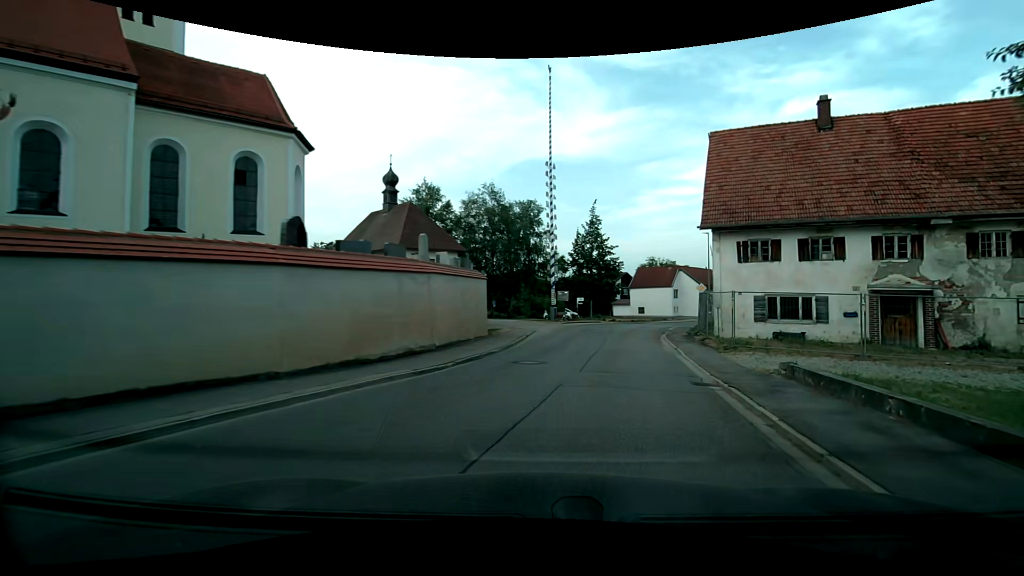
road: secondary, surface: asphalt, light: Day
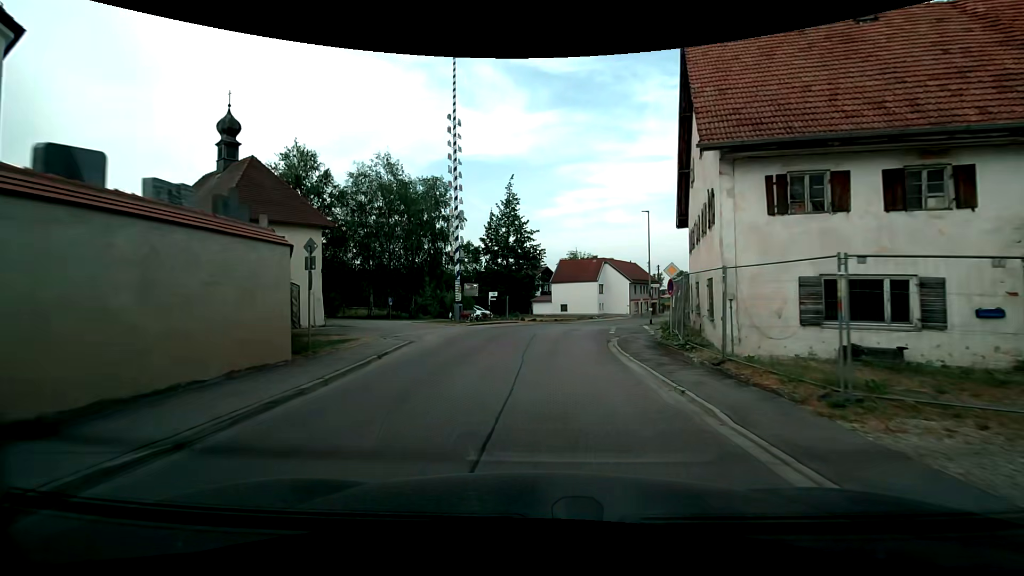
(+1.4, +11.4) m; +10°
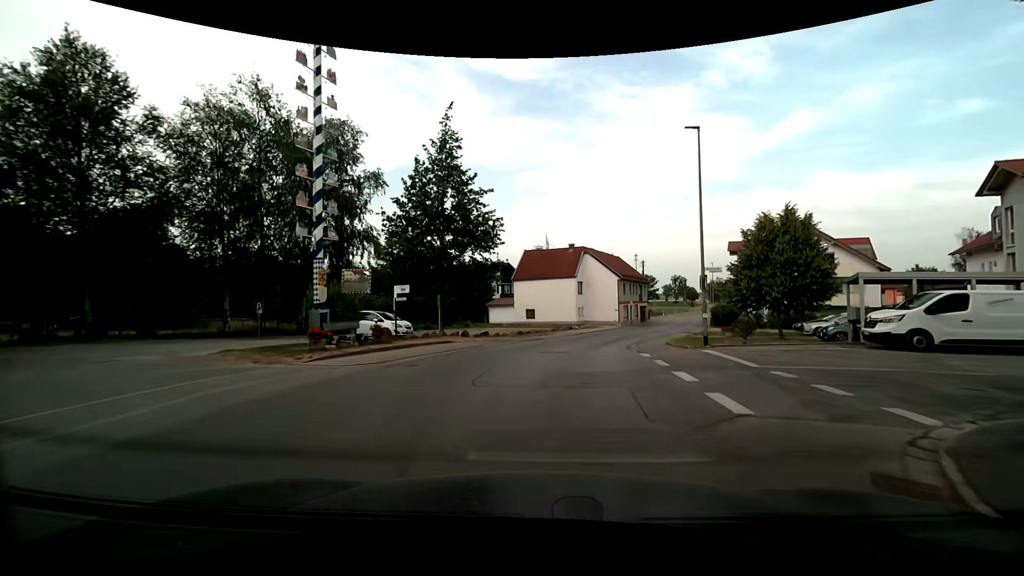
(+0.5, +19.3) m; +3°
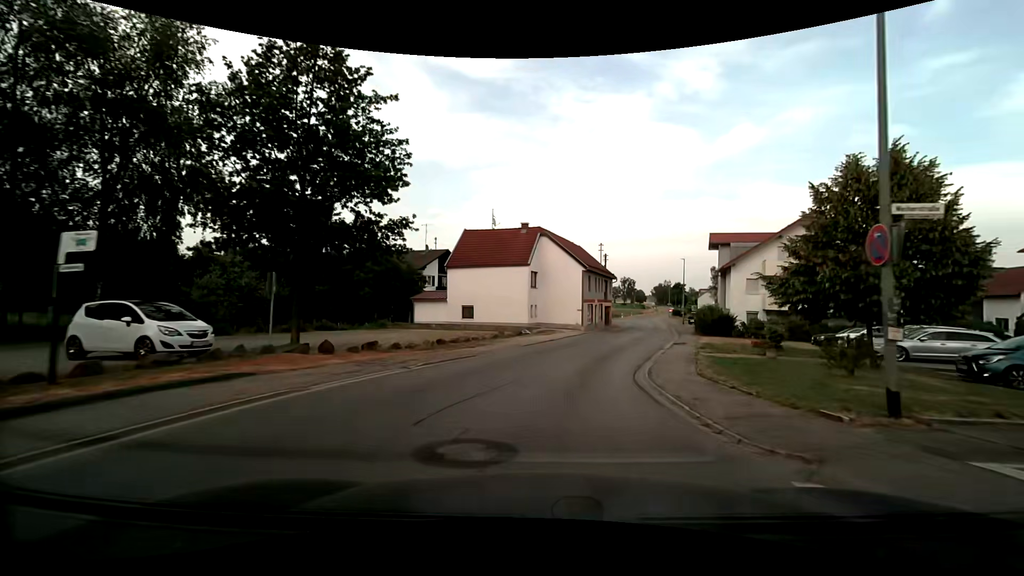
(+0.7, +13.0) m; +7°
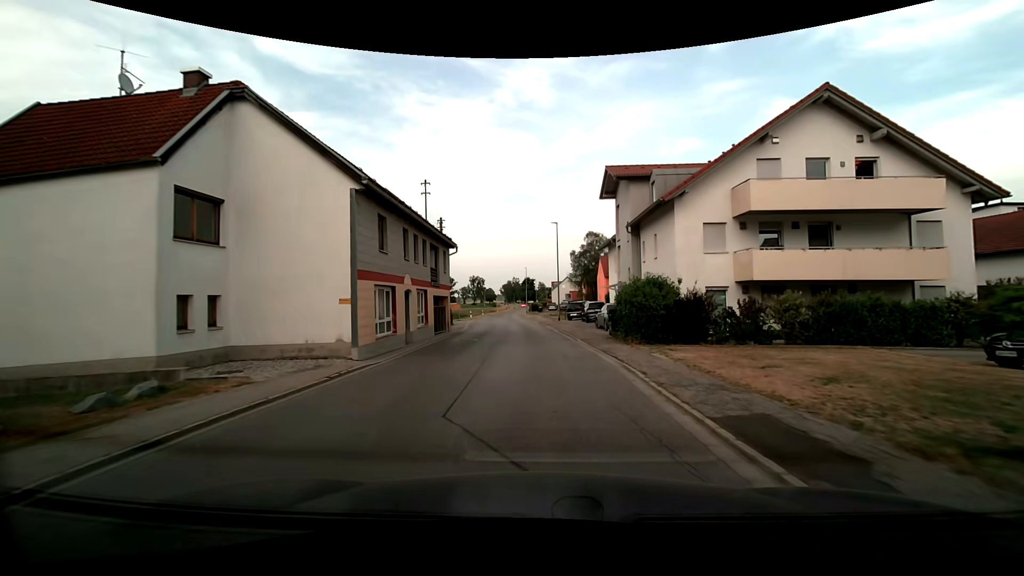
(+3.9, +25.9) m; +16°
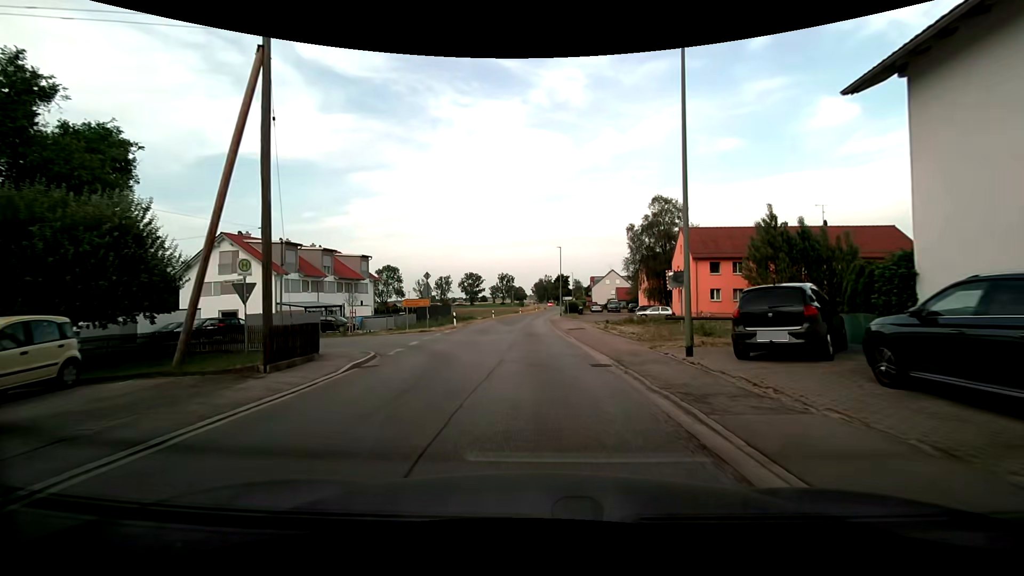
(-0.6, +32.1) m; -4°
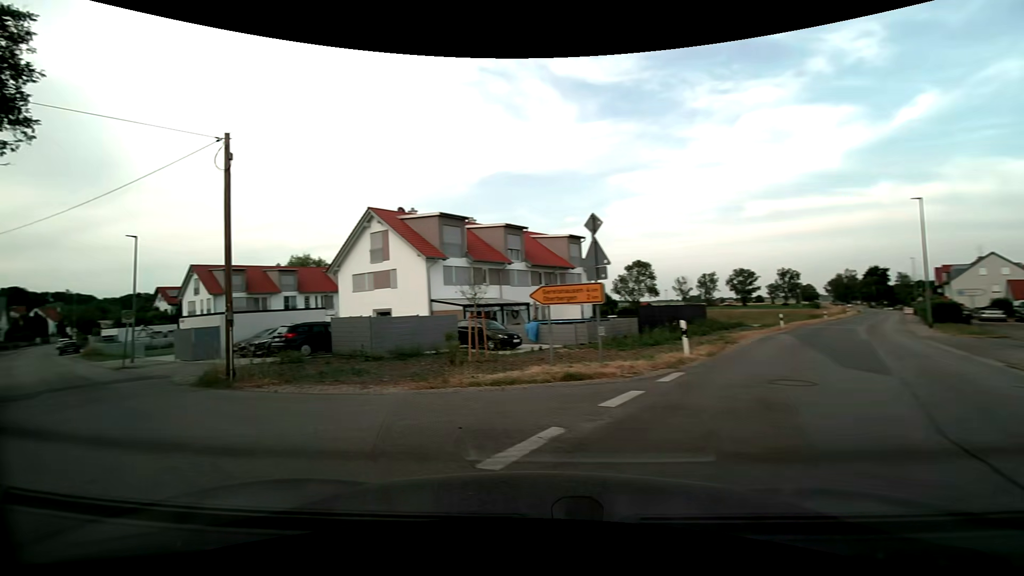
(-1.2, +20.6) m; -28°
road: residential
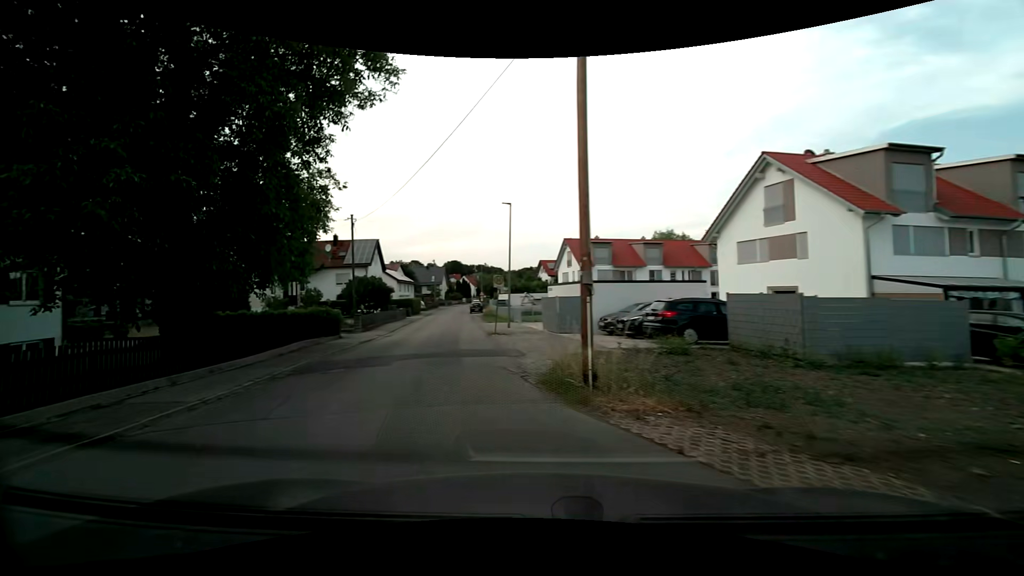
(-2.7, +6.8) m; -40°
(-2, +10) (-4, +20) (-5, +30) (-7, +39) (-9, +49) (-10, +59) (-12, +69) (-13, +79) (-14, +89) (-15, +99) m
